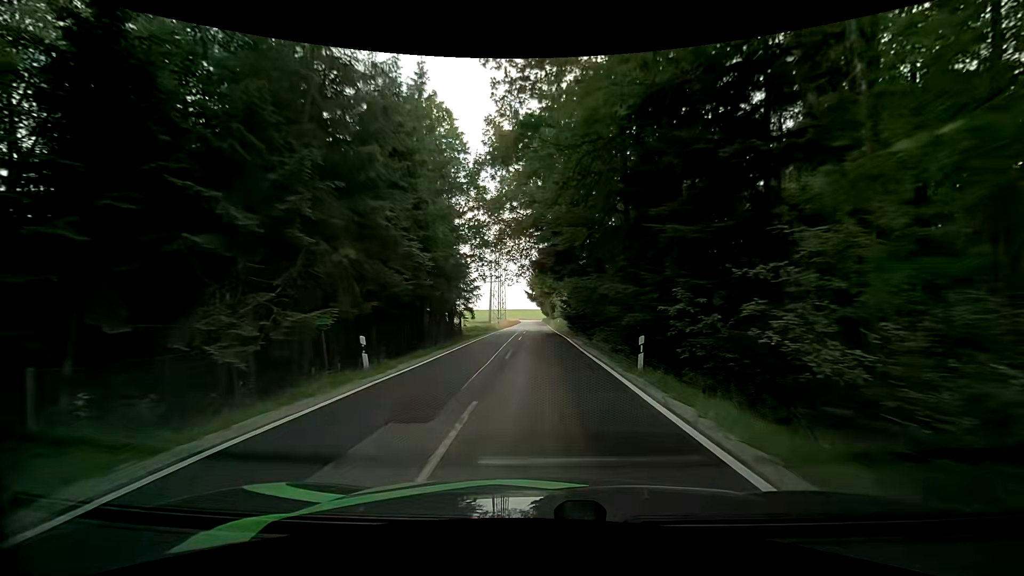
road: tertiary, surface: asphalt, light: Day
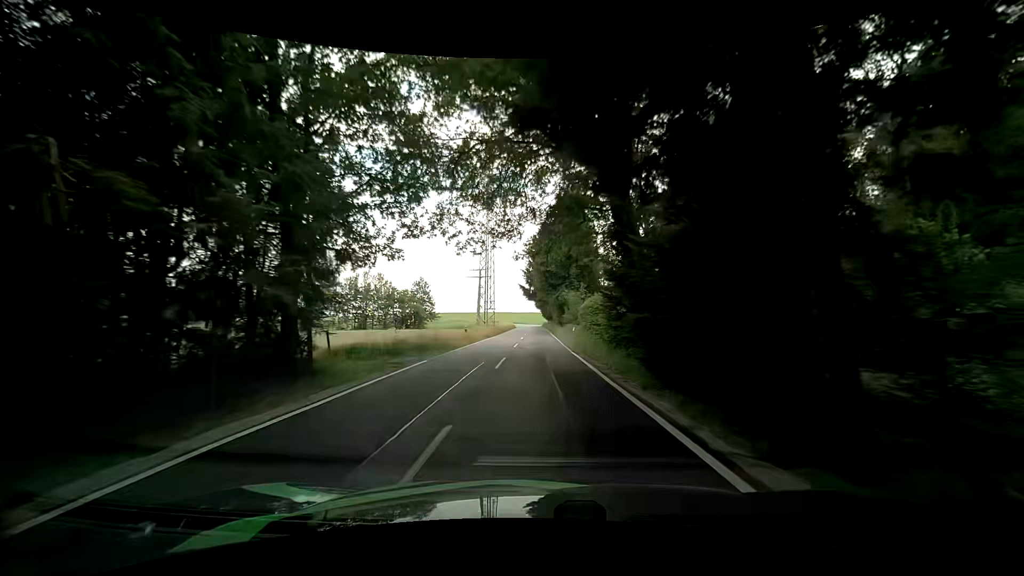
(-0.1, +25.8) m; 0°
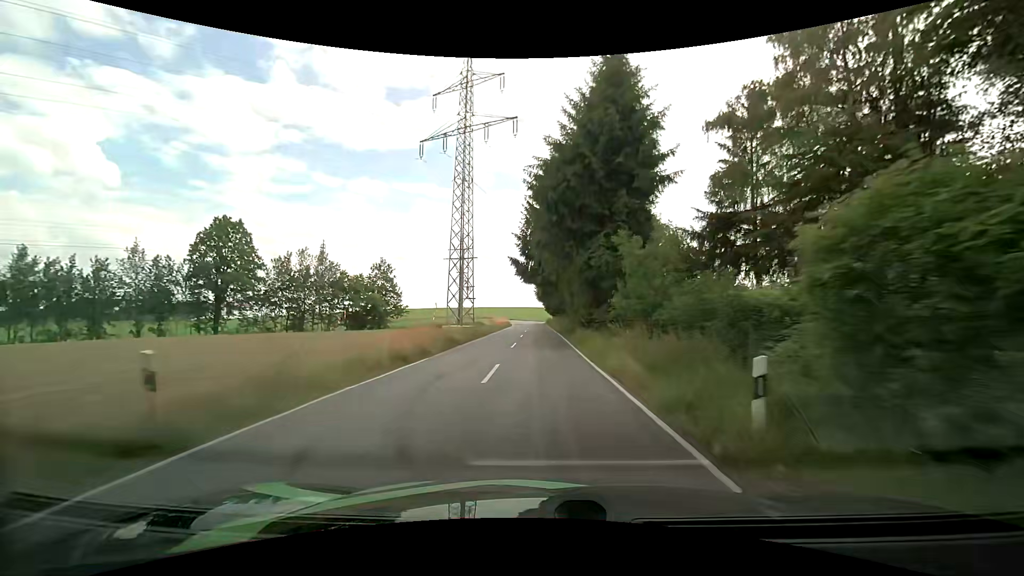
(-0.1, +27.0) m; 0°
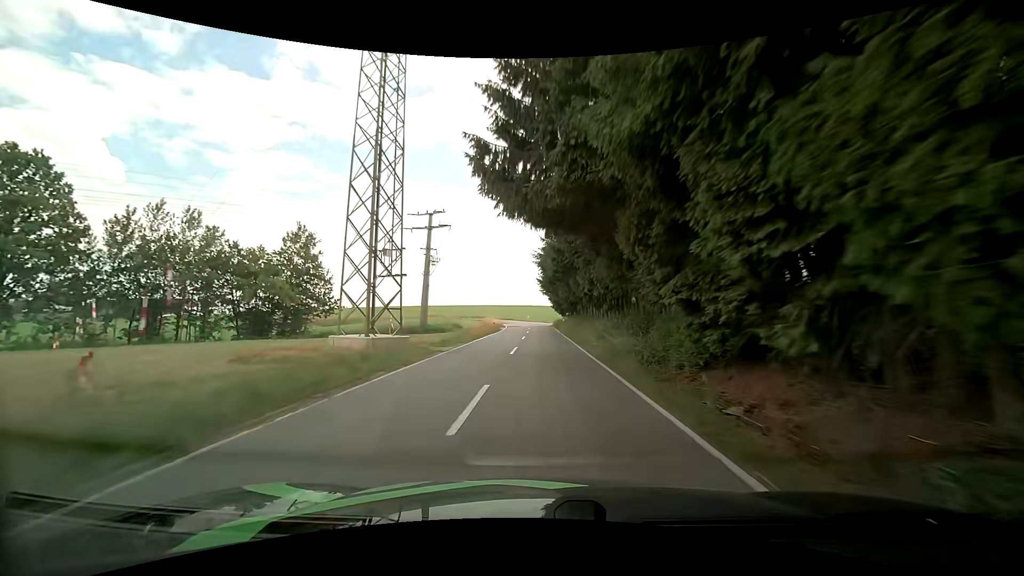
(-0.2, +27.7) m; -1°
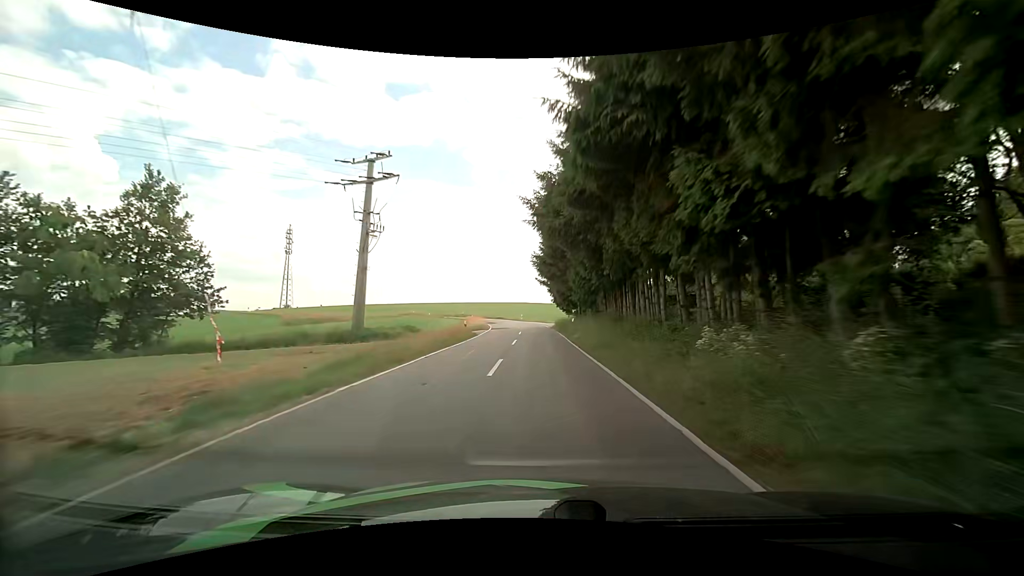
(+0.3, +18.4) m; +2°
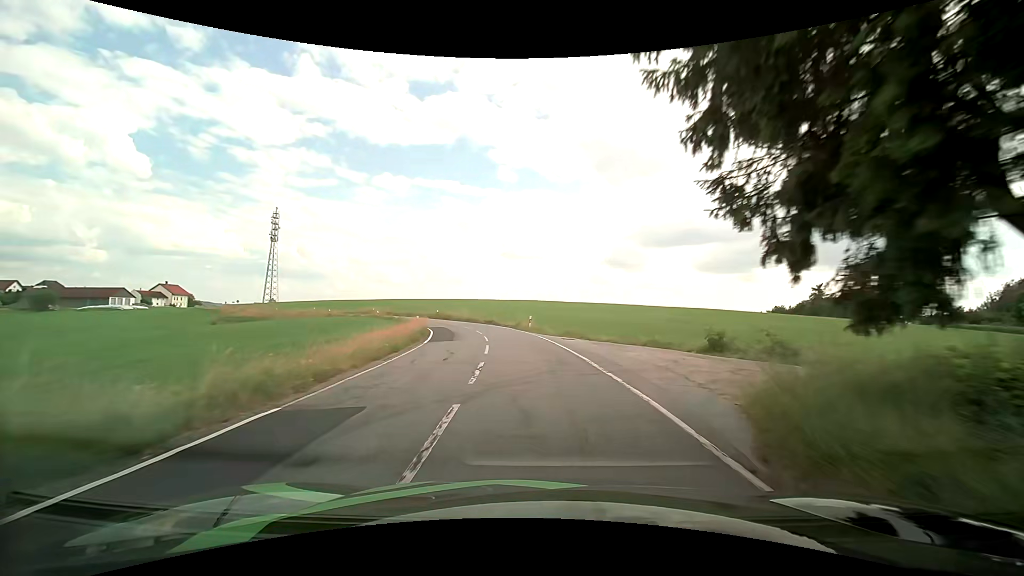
(-1.0, +43.4) m; -3°
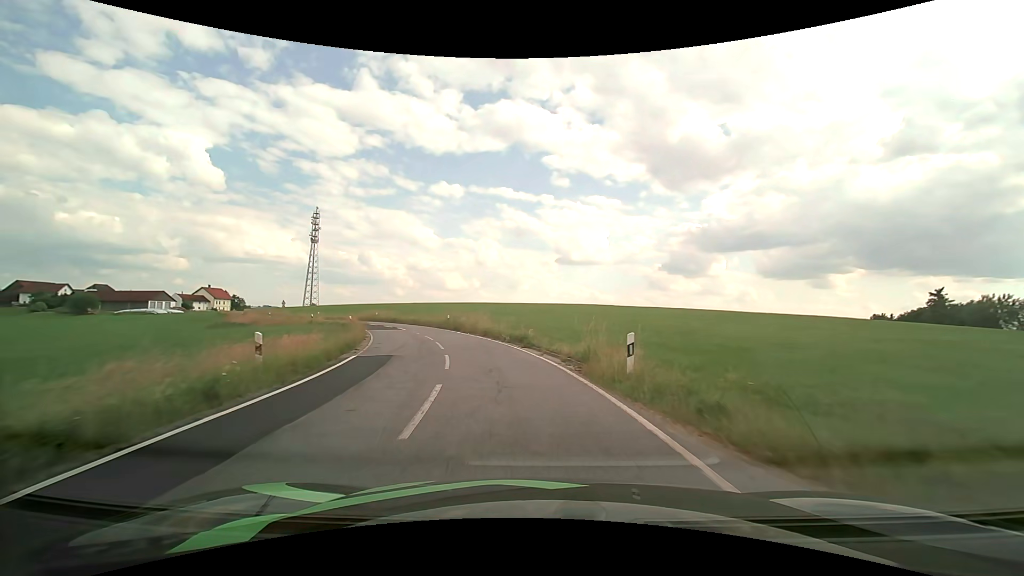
(-1.0, +24.0) m; -6°
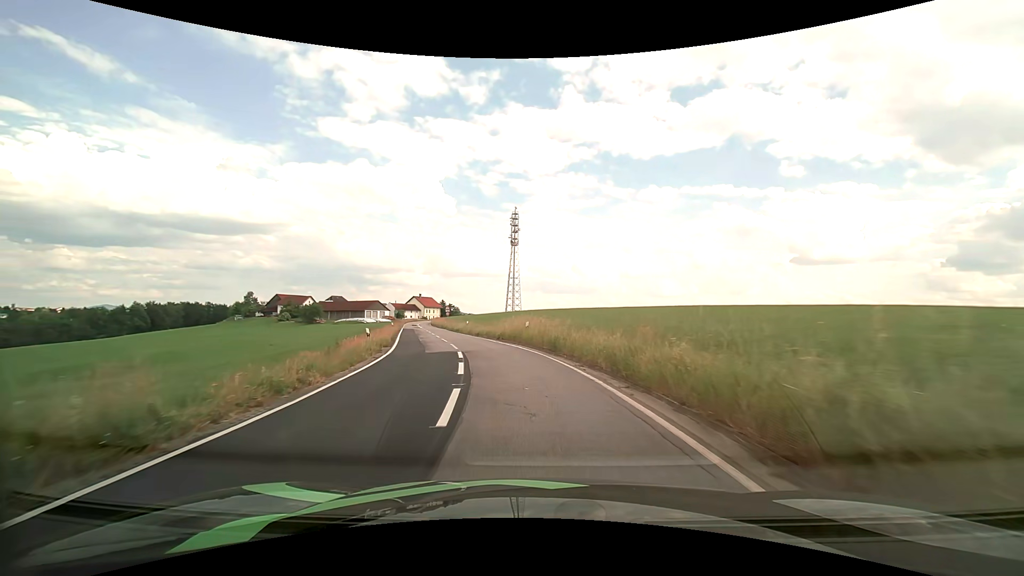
(-8.2, +36.8) m; -24°
(0, +10) (-2, +20) (-4, +30) (-7, +39) (-9, +49) (-12, +59) (-14, +68) (-17, +78) (-19, +88) (-22, +97) m
